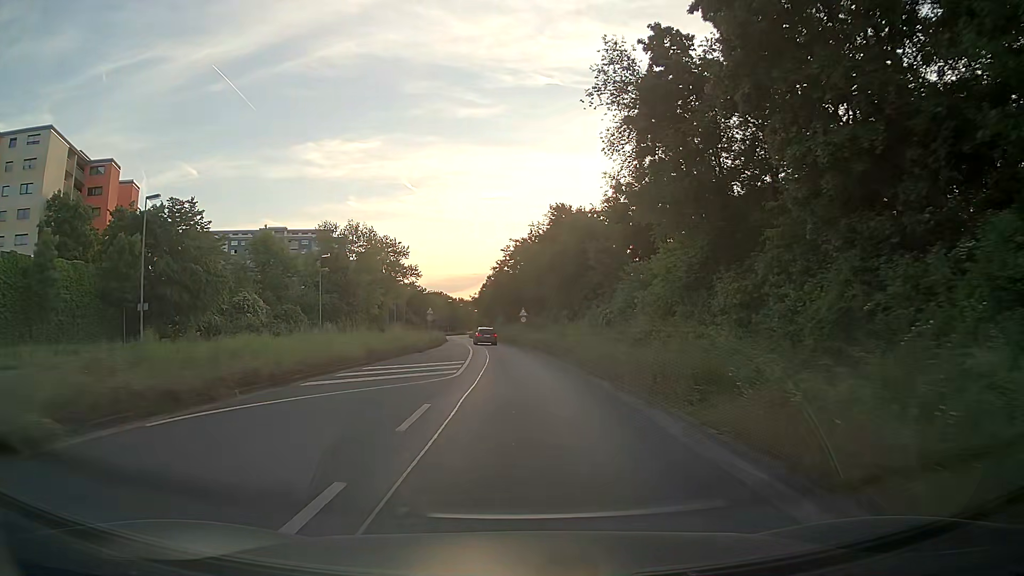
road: primary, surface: asphalt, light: Day
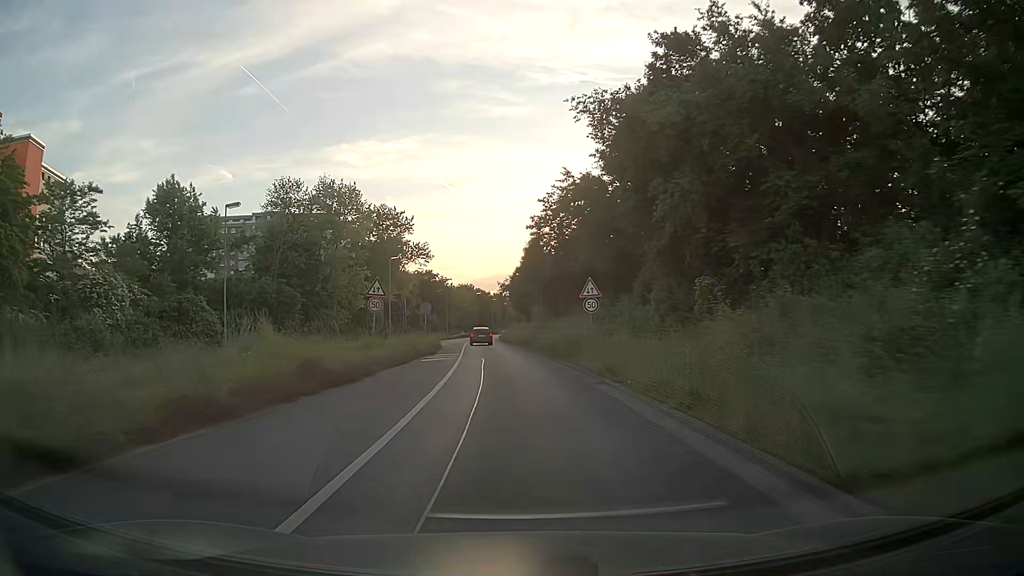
(-0.7, +33.7) m; -3°
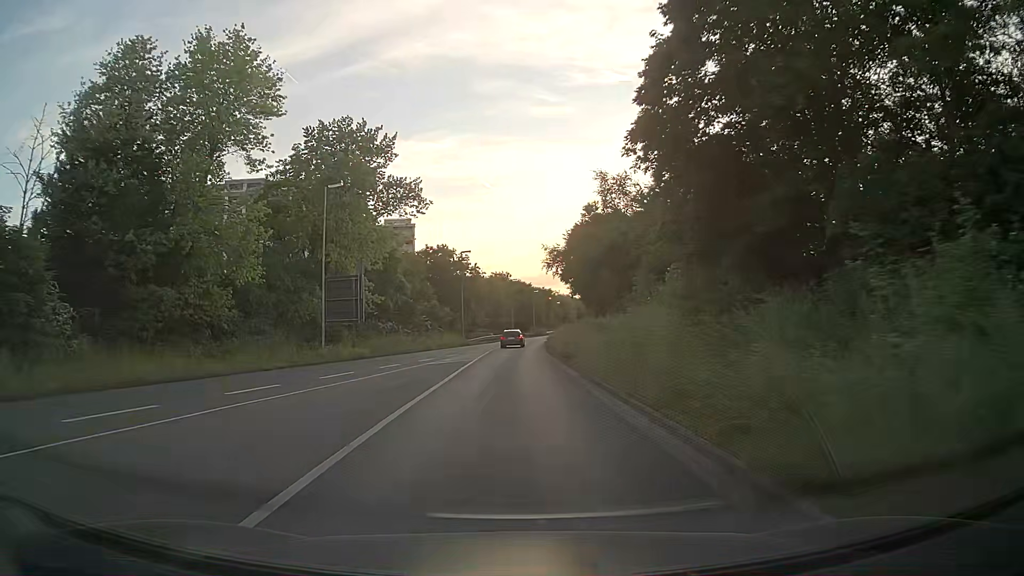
(-1.7, +41.0) m; -4°
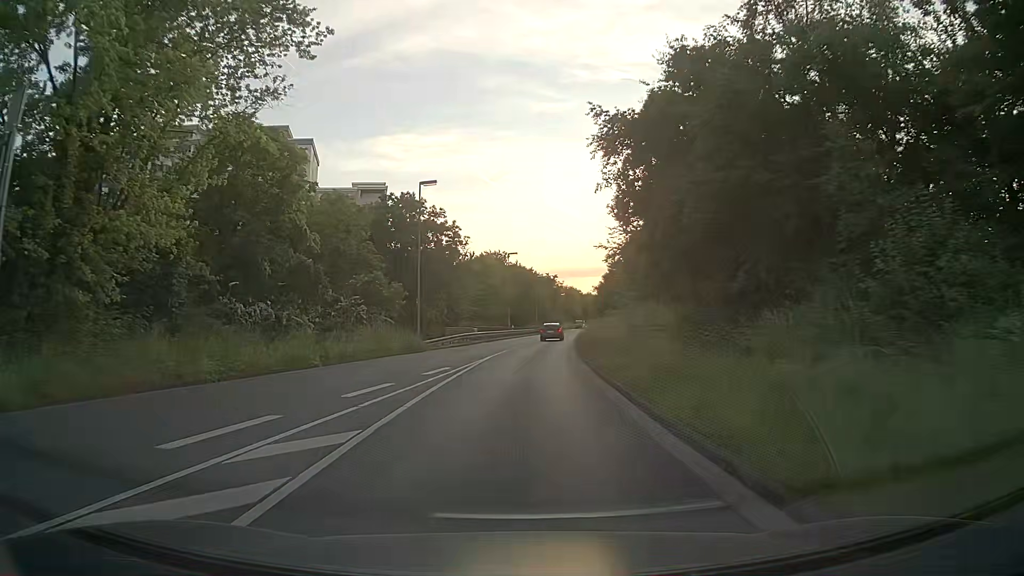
(-0.1, +32.5) m; 0°
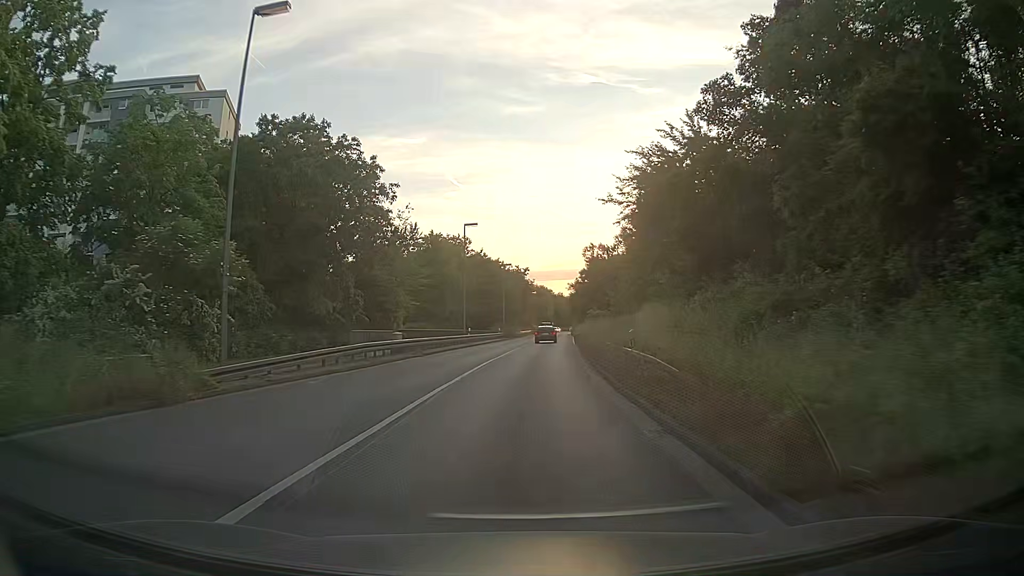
(+0.5, +24.1) m; +3°
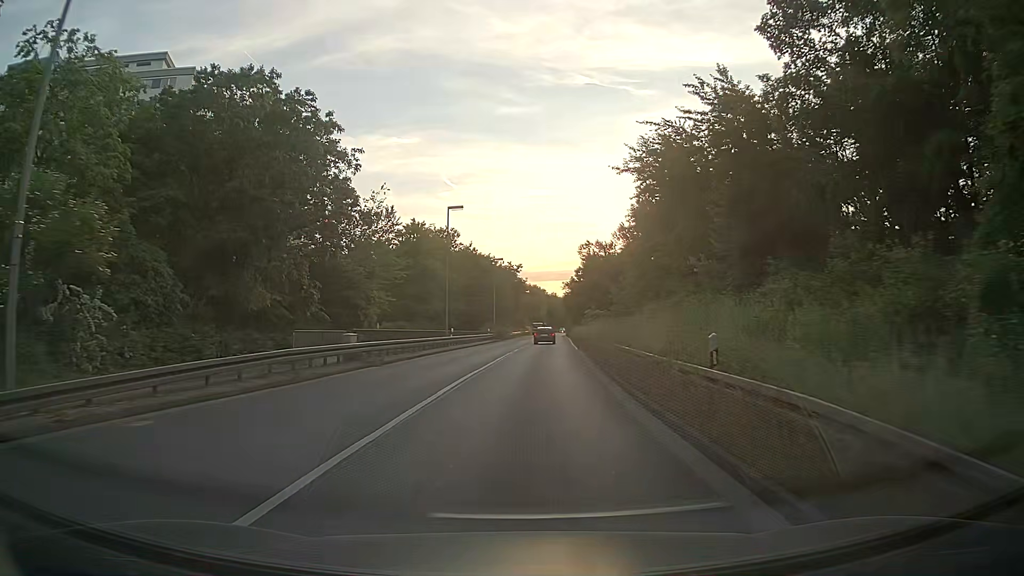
(+0.1, +8.0) m; +1°
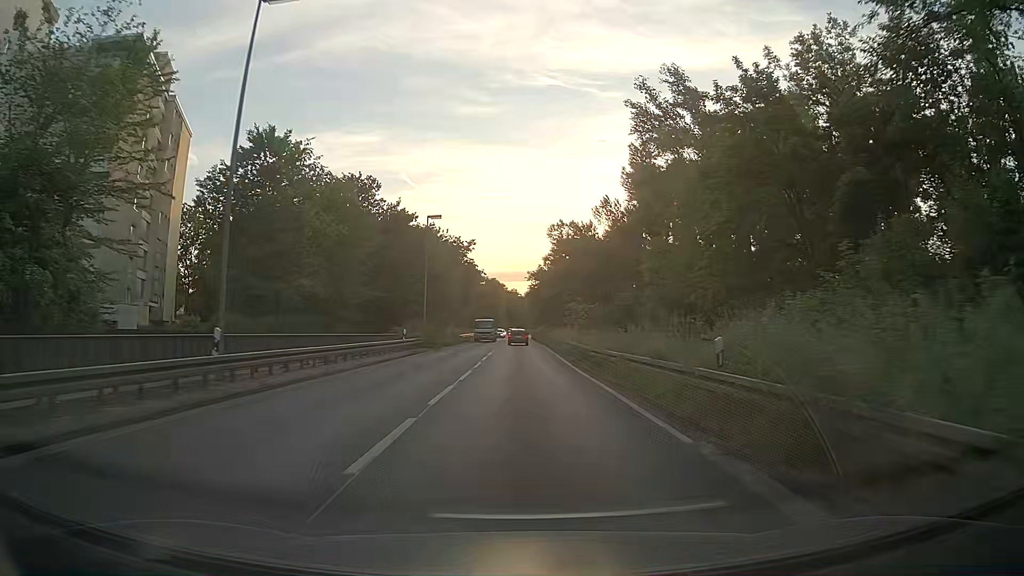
(+0.9, +31.7) m; +3°
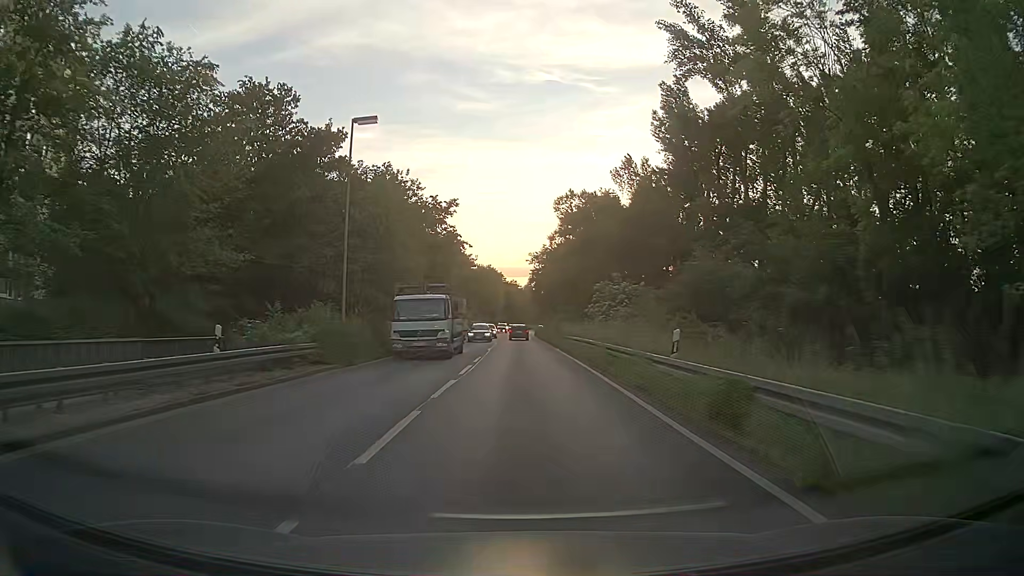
(+0.2, +23.8) m; 0°
(0, +10) (0, +20) (0, +30) (0, +40) (0, +50) (0, +60) (0, +70) (+1, +80) (+1, +90) (+1, +100) m
